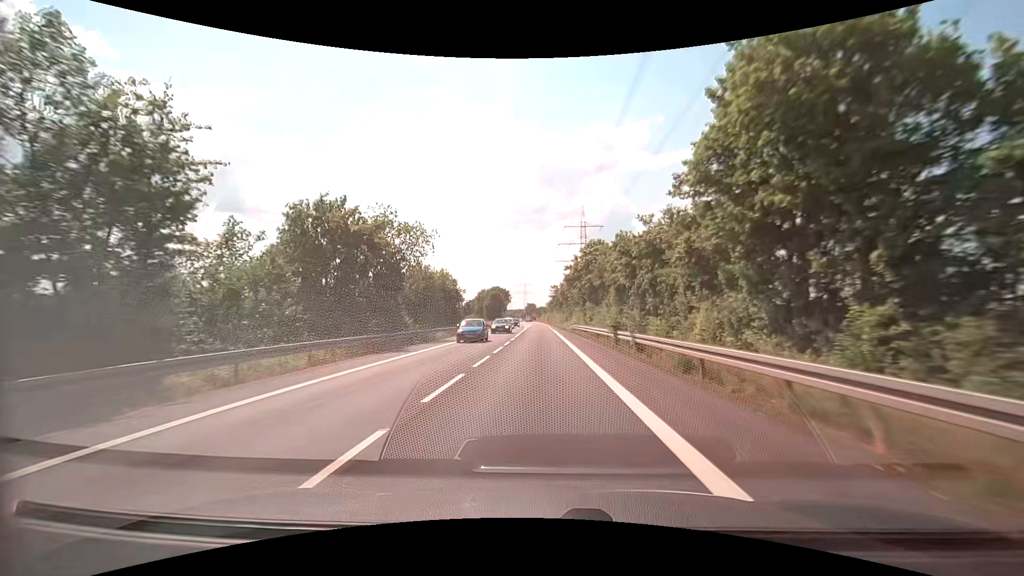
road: secondary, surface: asphalt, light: Day
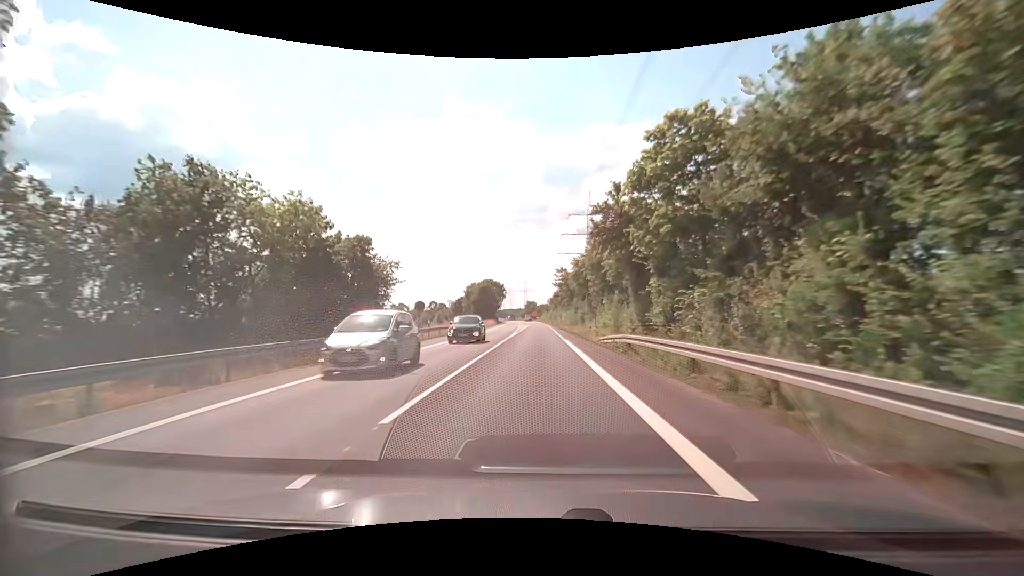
(-0.1, +31.8) m; 0°
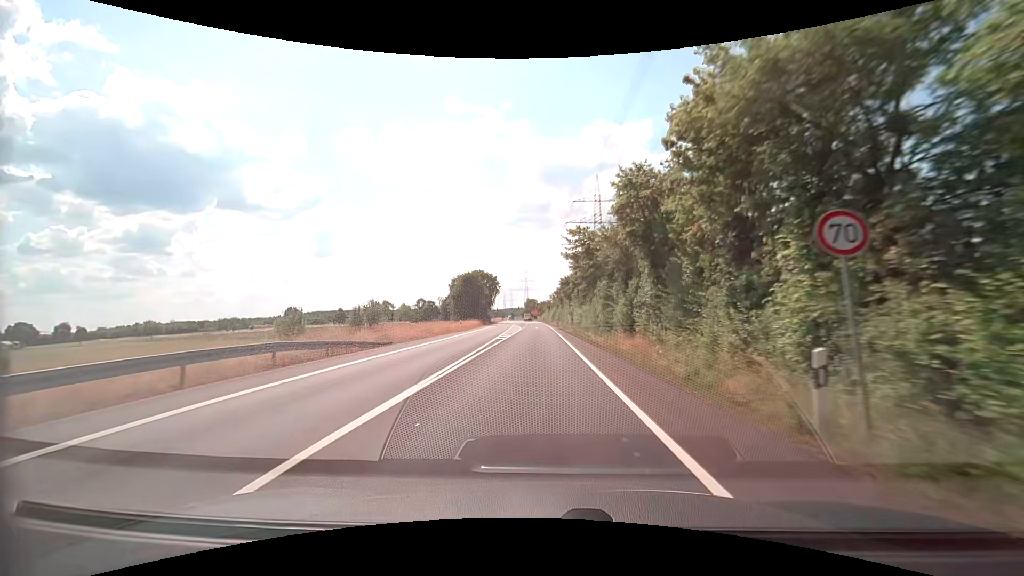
(-0.1, +28.9) m; 0°
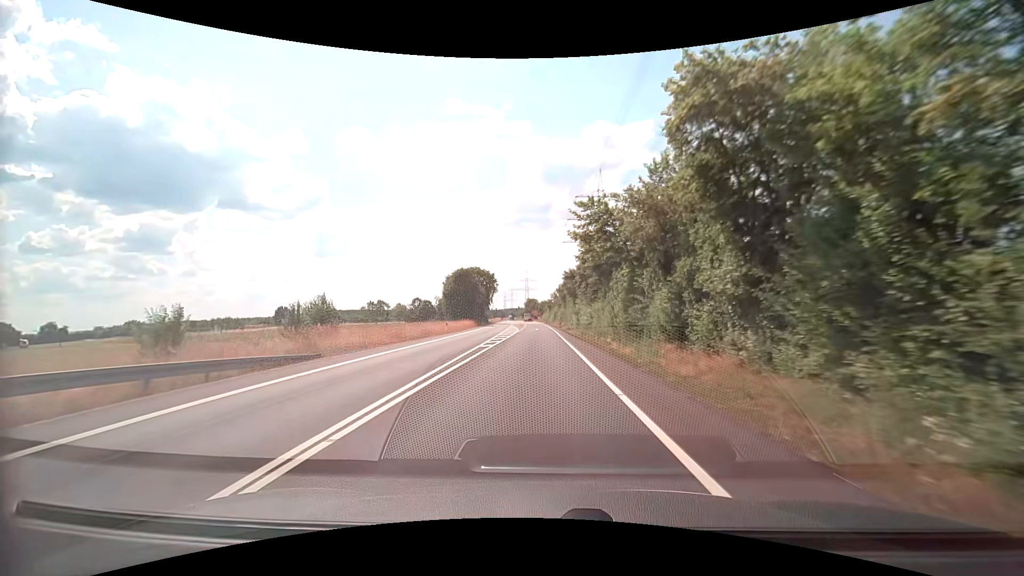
(-0.1, +8.9) m; 0°
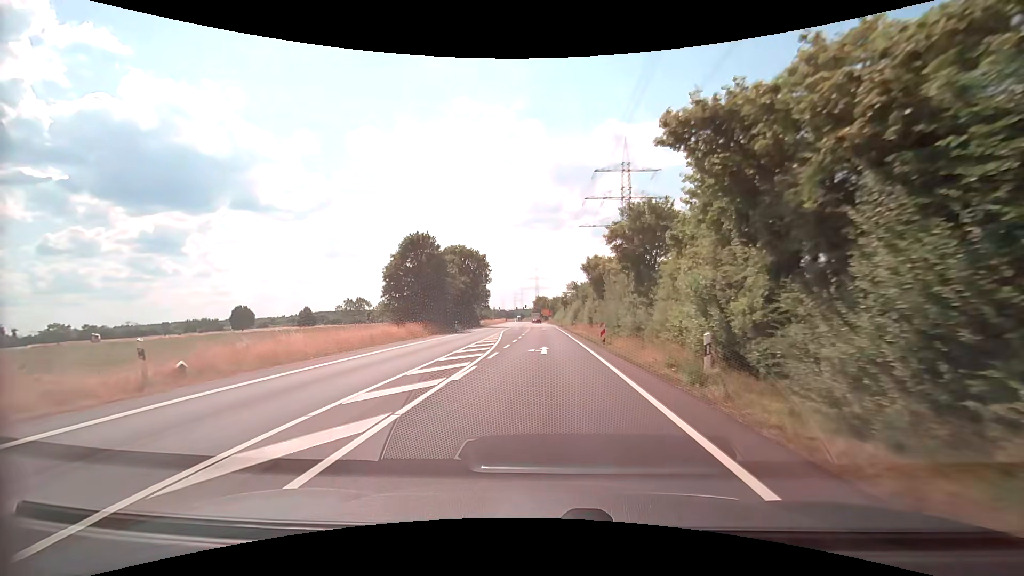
(-0.4, +39.0) m; -1°
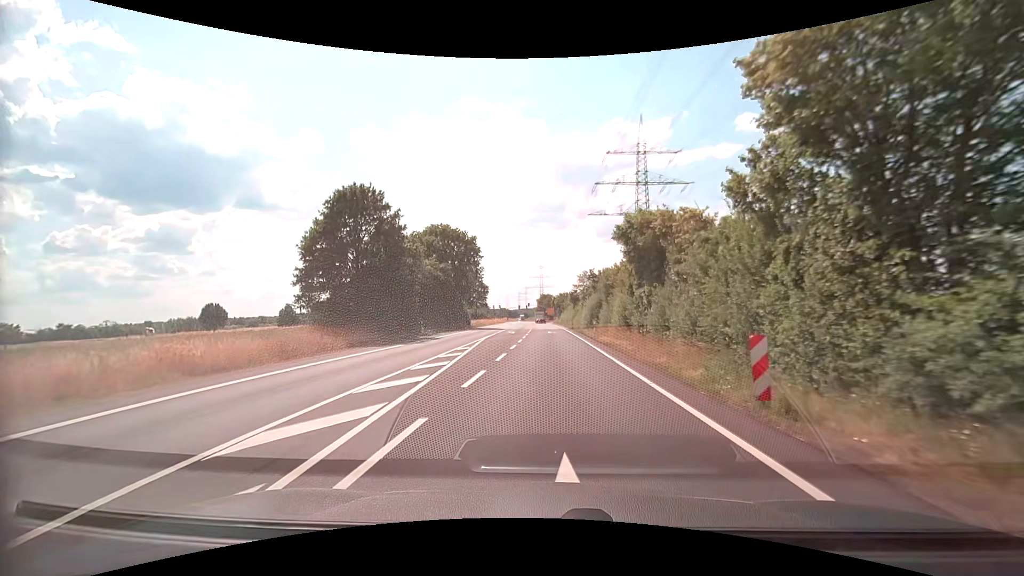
(-0.2, +19.0) m; -1°
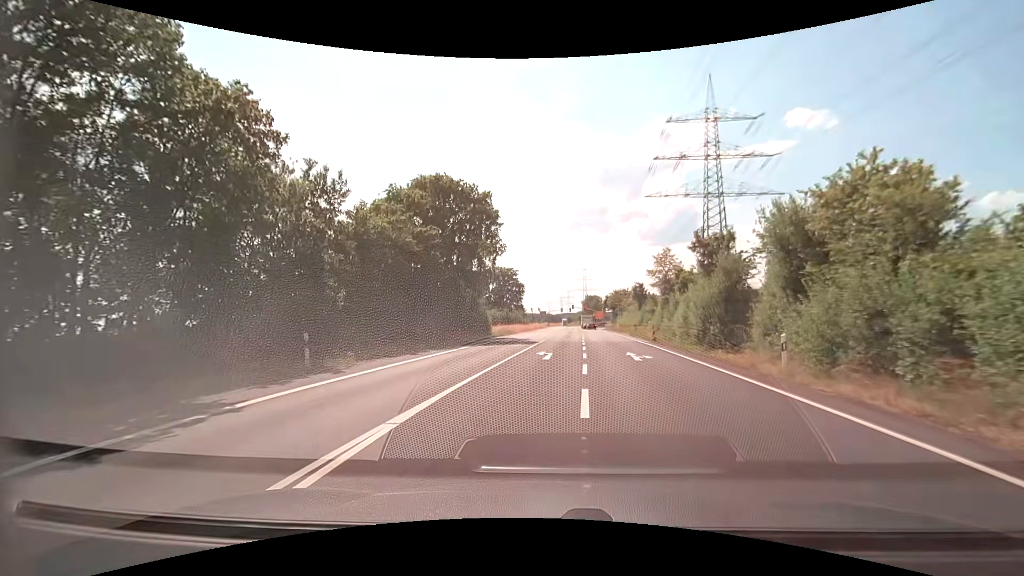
(-1.1, +26.4) m; -5°
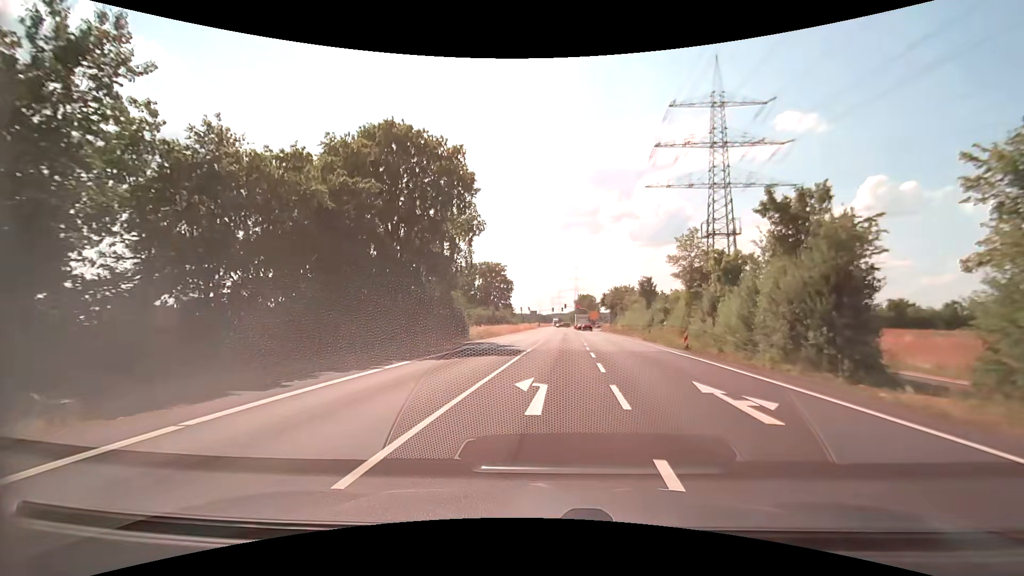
(+0.1, +11.2) m; +1°
(0, +10) (+1, +20) (+1, +30) (+1, +40) (+2, +50) (+2, +60) (+3, +70) (+3, +80) (+4, +90) (+4, +100) m
